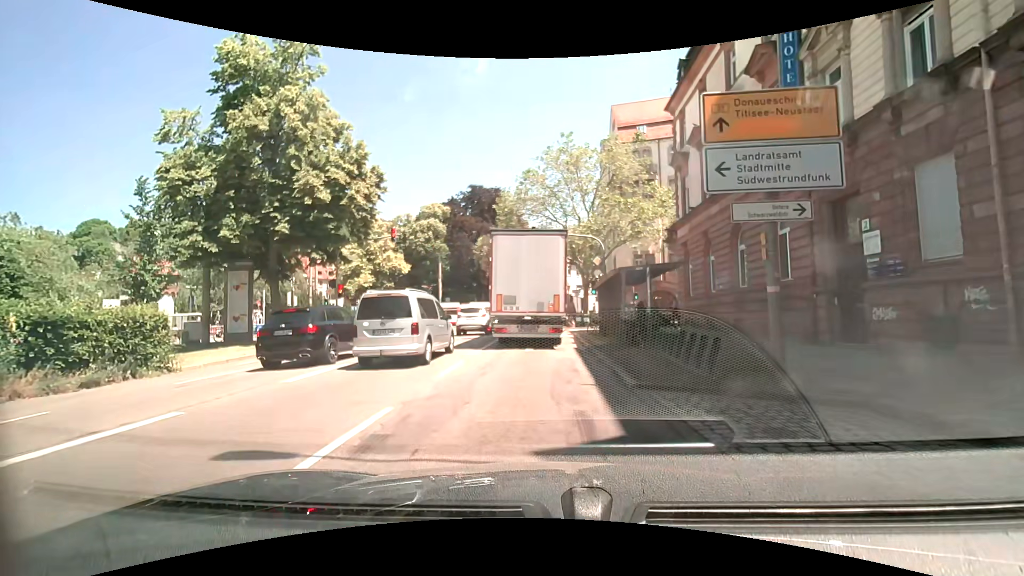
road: primary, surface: asphalt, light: Day
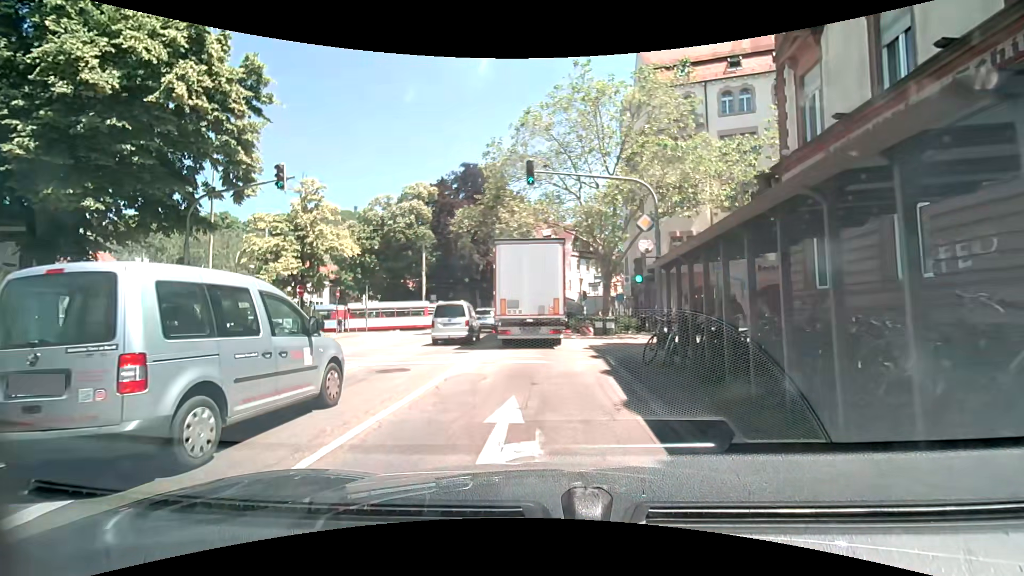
(-0.4, +13.1) m; -2°
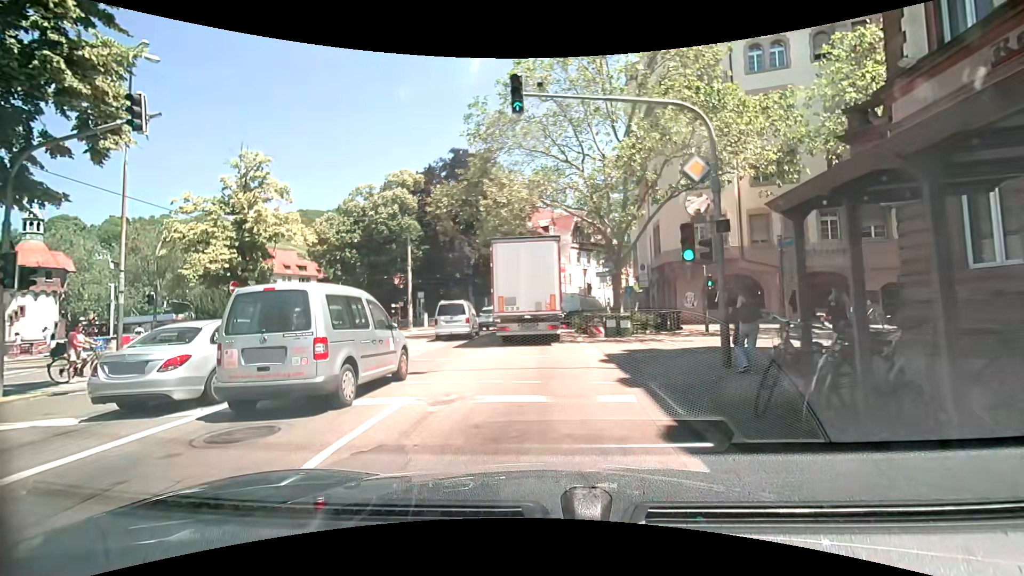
(0.0, +5.8) m; +1°
(0, +10) (0, +20) (0, +30) (0, +40) (+1, +50) (+6, +59) (+11, +67) (+17, +75) (+24, +83) (+30, +91) m
